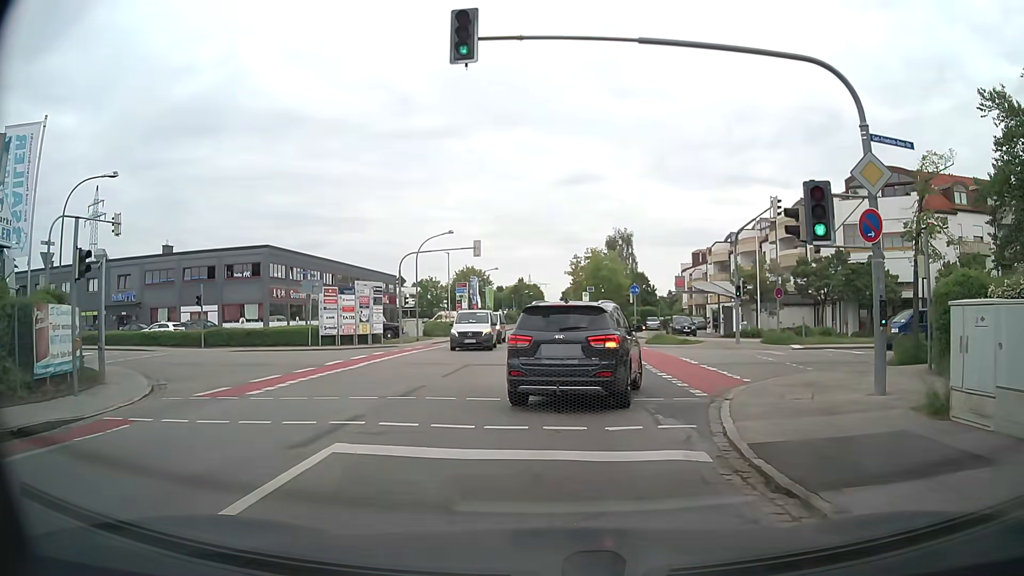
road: tertiary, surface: asphalt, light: Day
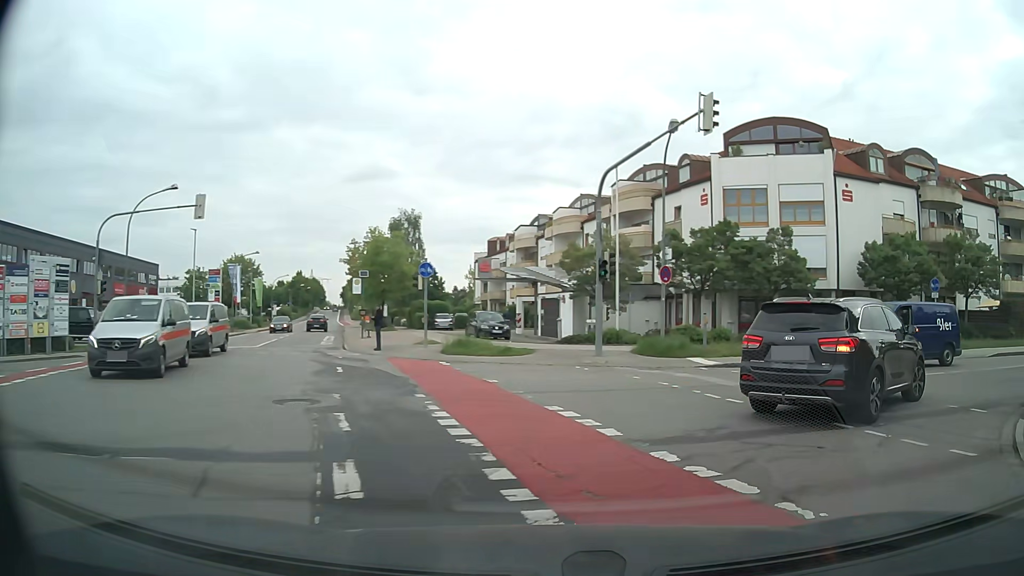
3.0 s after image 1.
(+1.1, +14.5) m; +20°
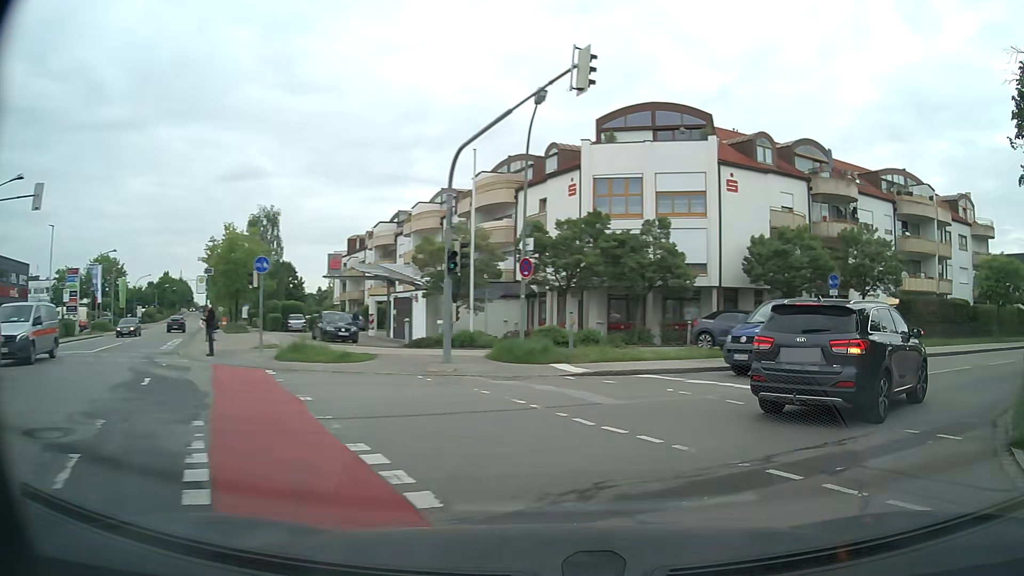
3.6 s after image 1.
(+0.2, +3.1) m; +11°
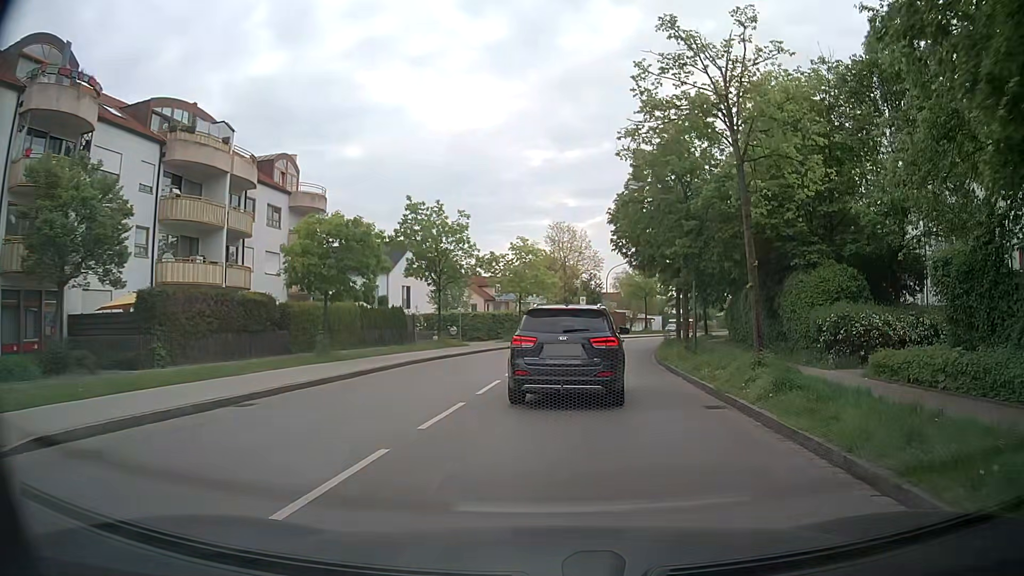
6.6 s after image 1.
(+10.5, +15.5) m; +57°
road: residential
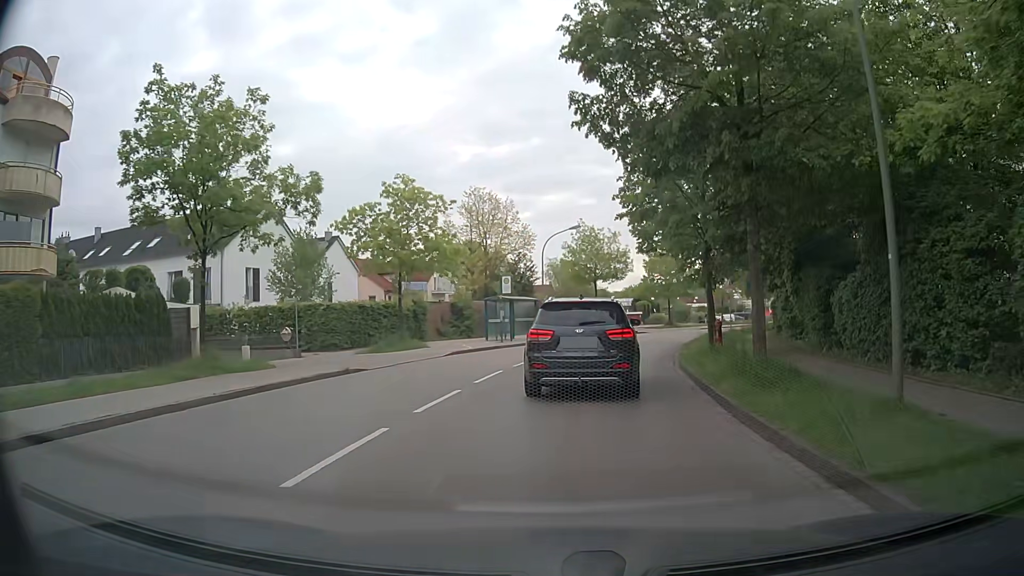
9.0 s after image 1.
(+1.2, +21.5) m; +6°
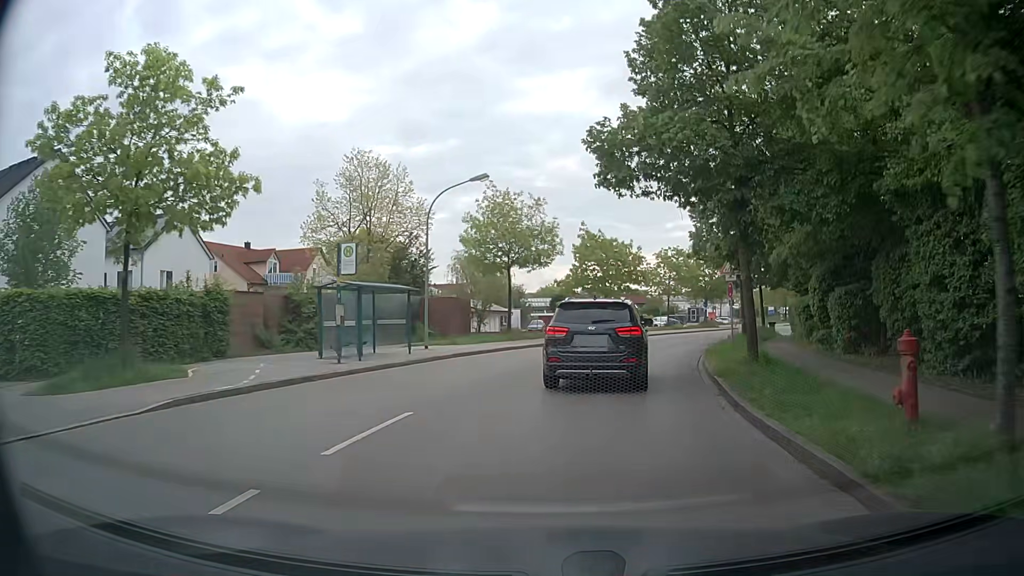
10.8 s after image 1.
(+1.0, +16.3) m; +7°
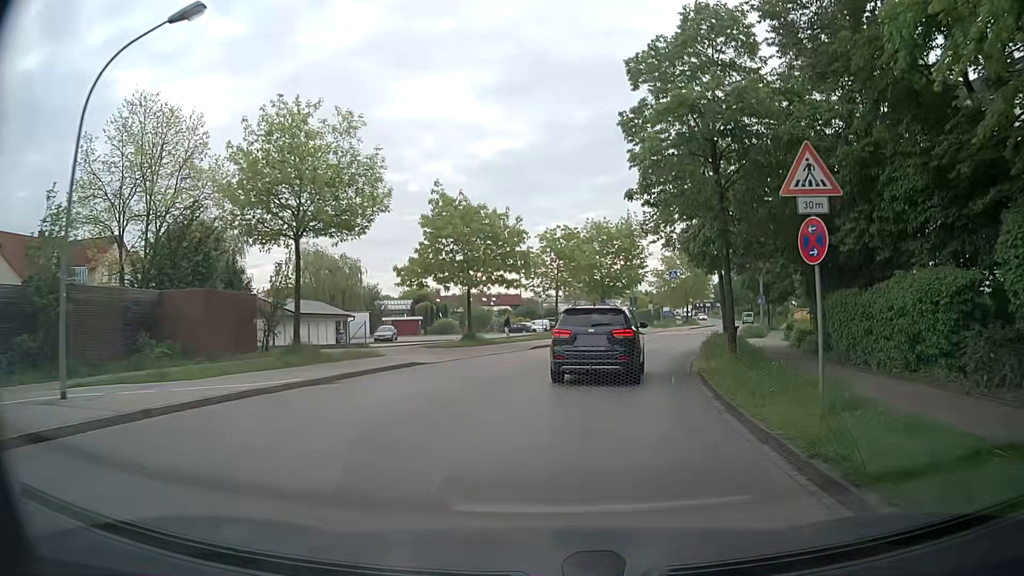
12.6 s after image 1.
(+1.5, +17.3) m; +11°
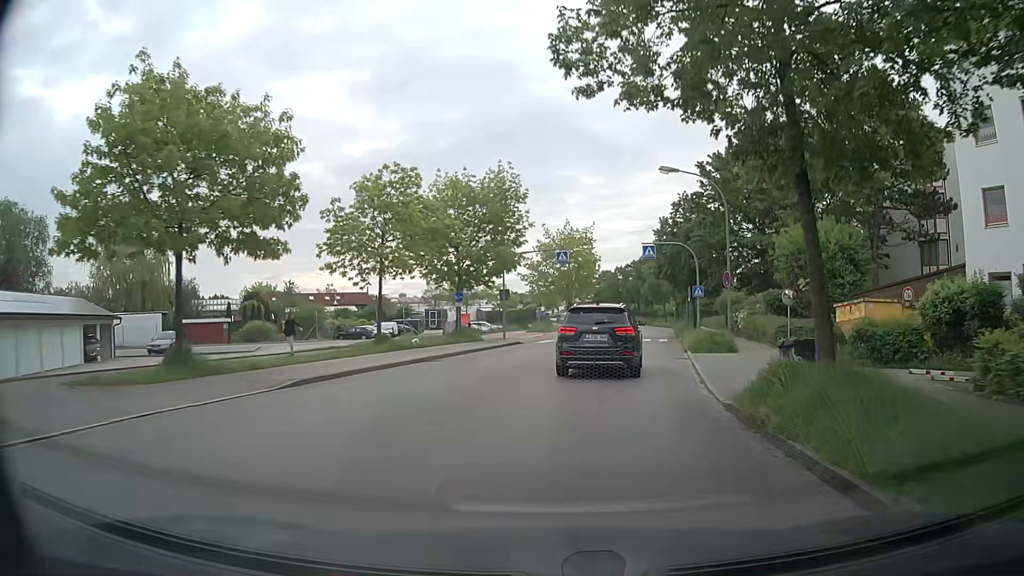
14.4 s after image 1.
(+1.7, +19.0) m; +10°
